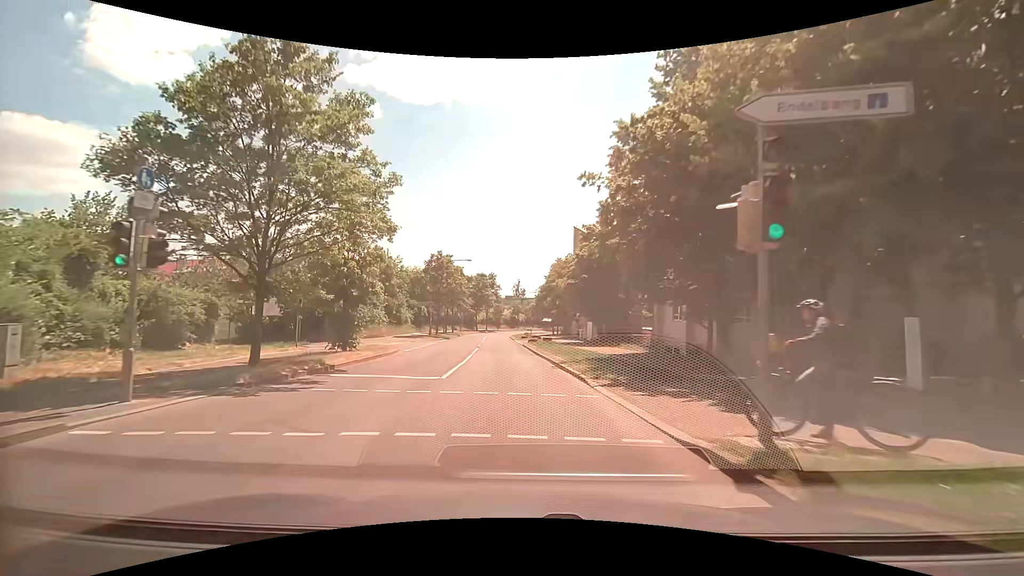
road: tertiary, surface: asphalt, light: Day
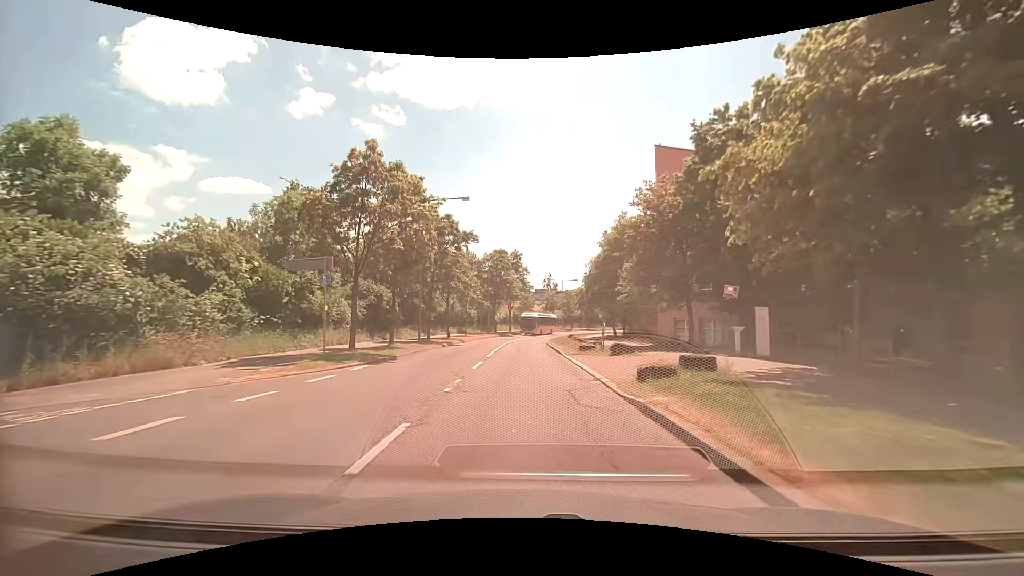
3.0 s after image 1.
(-1.6, +33.4) m; -4°
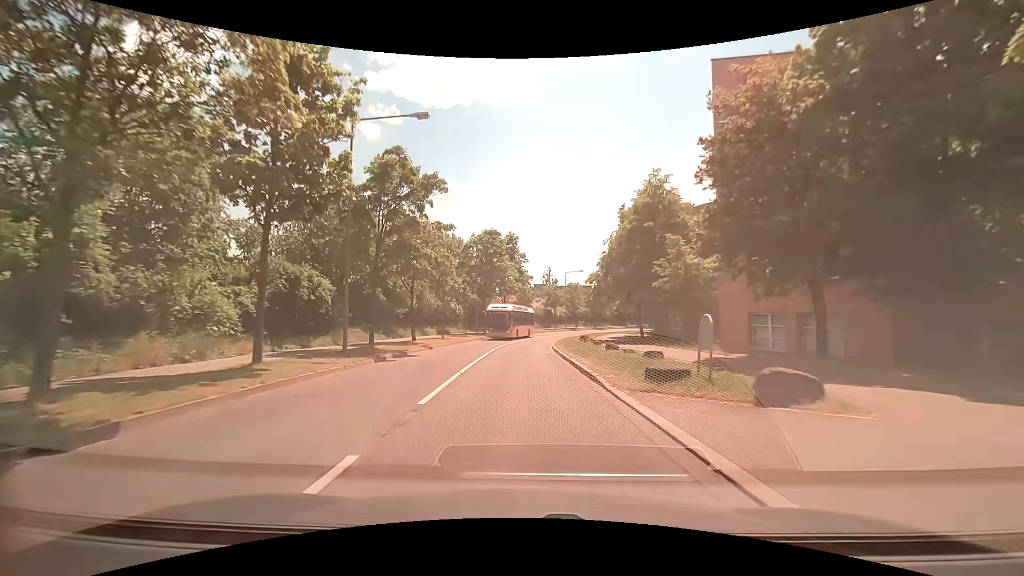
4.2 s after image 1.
(+0.2, +13.8) m; 0°
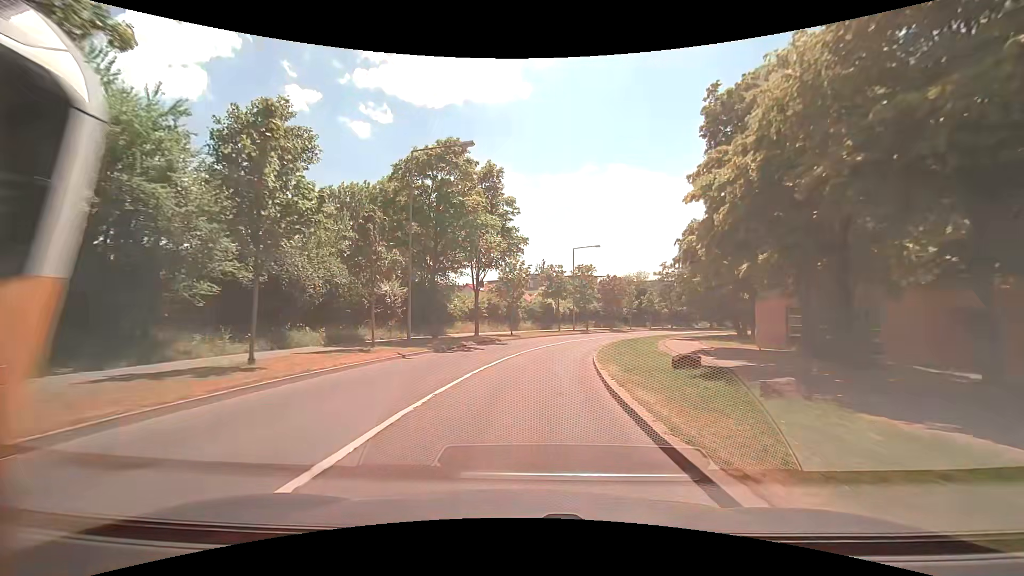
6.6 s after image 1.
(+0.2, +28.0) m; +2°
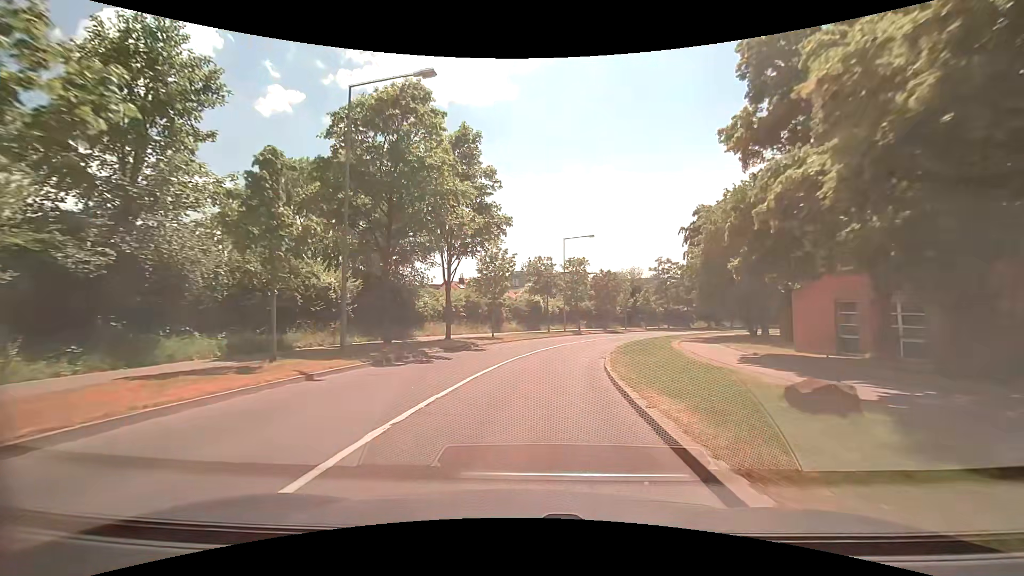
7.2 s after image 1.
(+0.1, +7.1) m; +1°
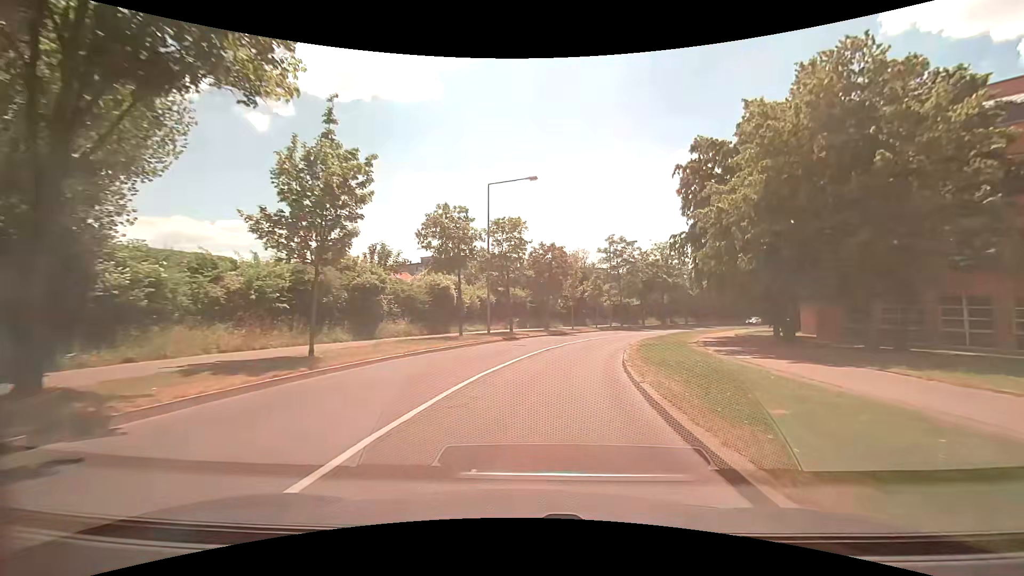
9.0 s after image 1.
(+1.5, +20.6) m; +8°
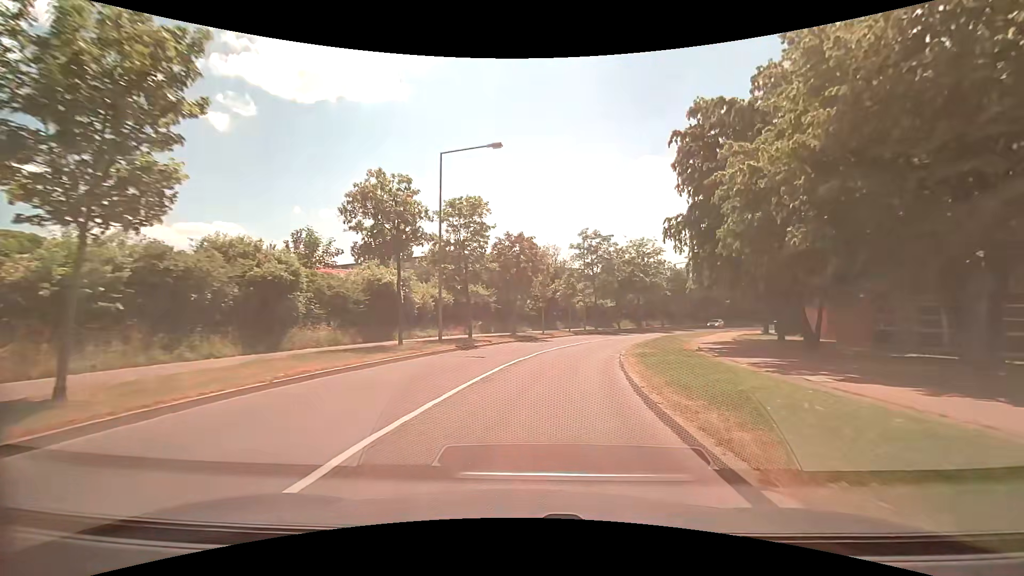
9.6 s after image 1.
(+0.3, +6.6) m; +3°
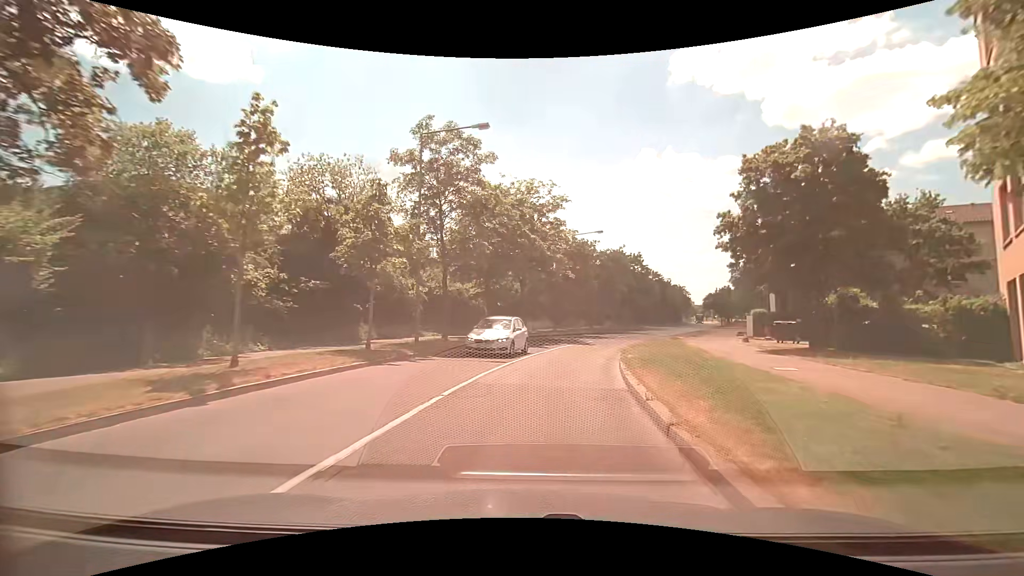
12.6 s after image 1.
(+4.8, +30.7) m; +16°
(+1, +10) (+2, +20) (+4, +30) (+8, +39) (+11, +48) (+15, +58) (+19, +67) (+24, +76) (+28, +85) (+32, +94) m
